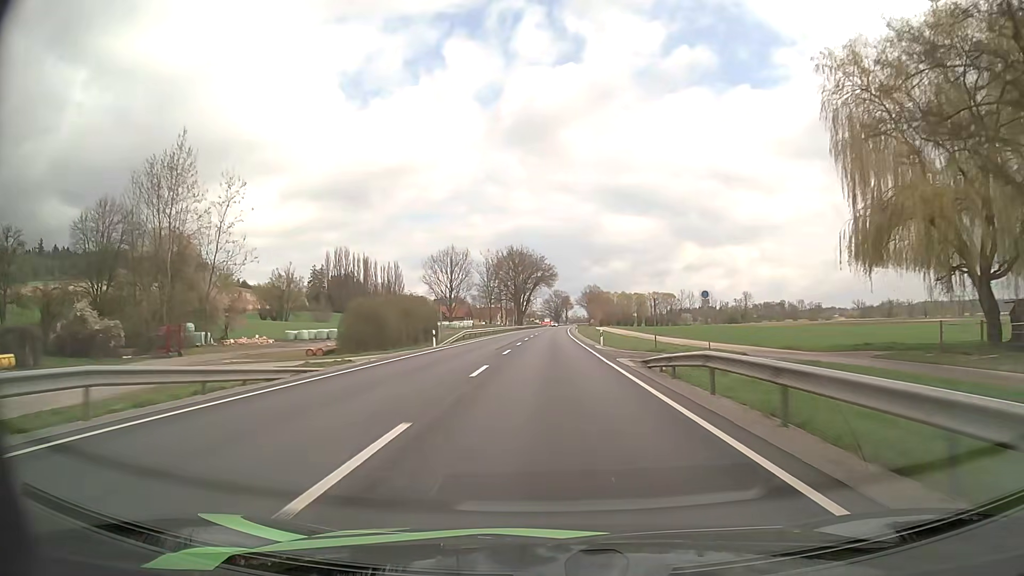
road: primary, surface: asphalt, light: Day
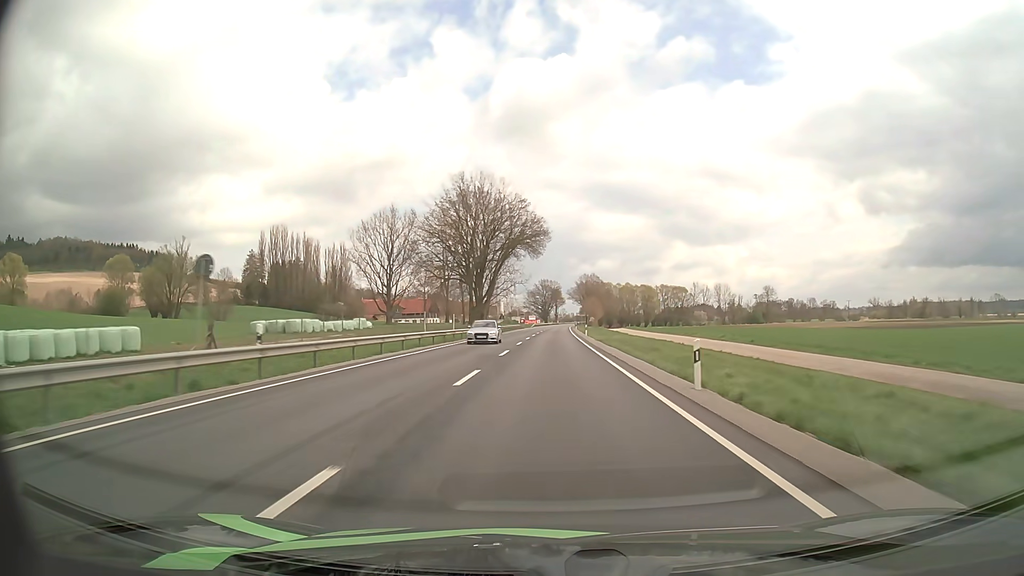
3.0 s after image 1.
(+0.5, +75.6) m; +1°
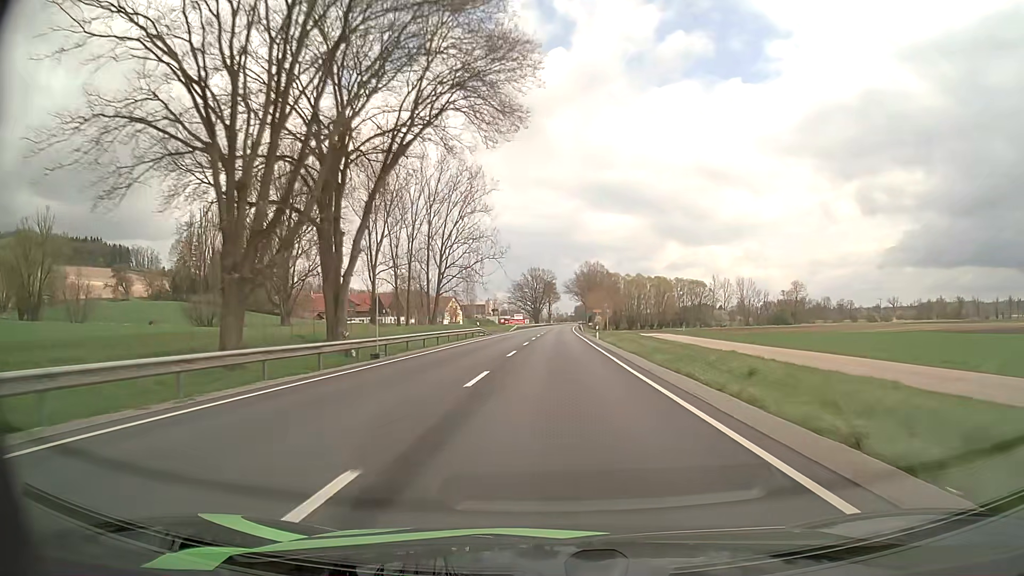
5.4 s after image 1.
(+0.3, +60.6) m; +1°
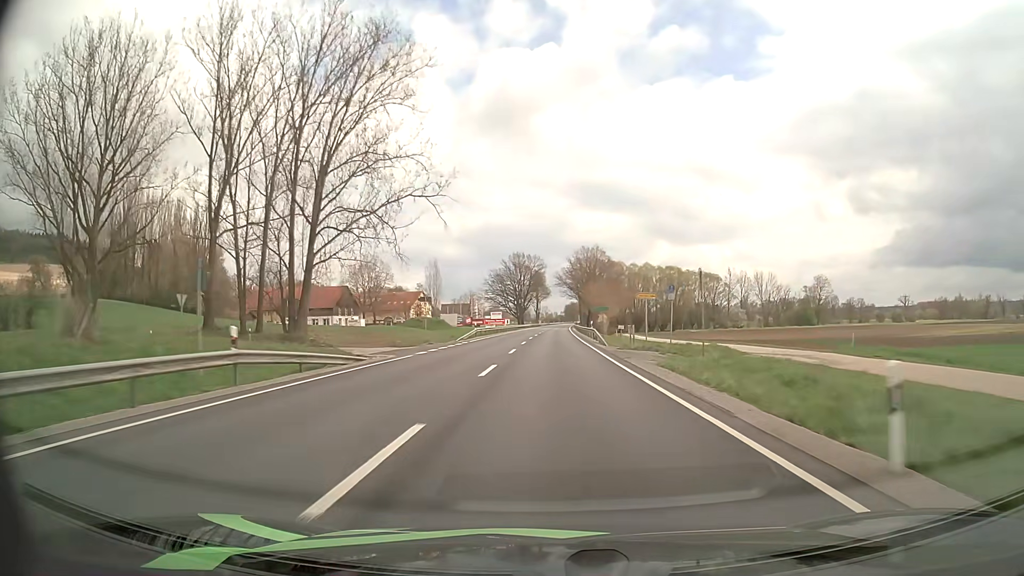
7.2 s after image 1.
(+0.4, +45.7) m; +1°
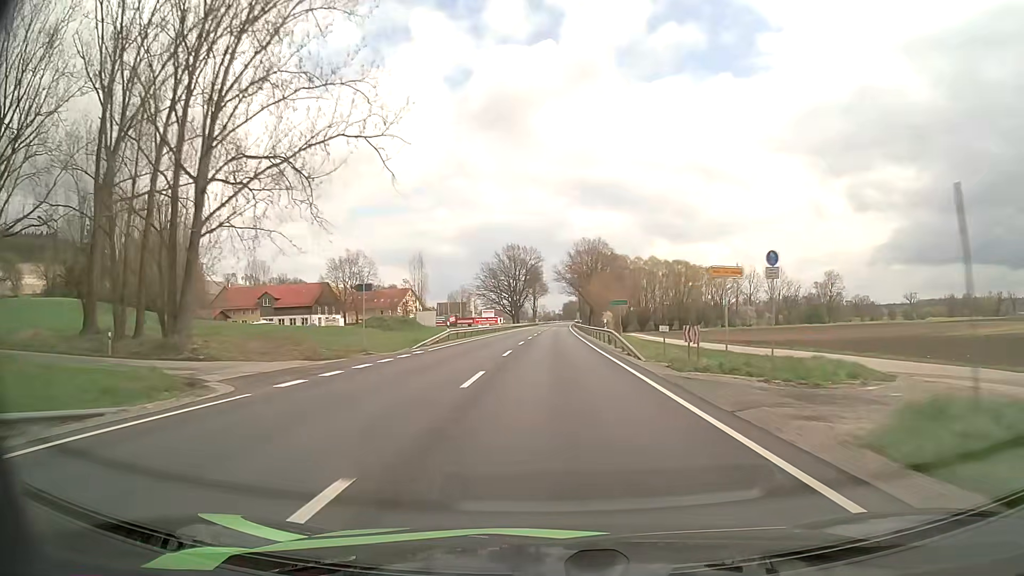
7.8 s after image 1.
(0.0, +15.3) m; 0°
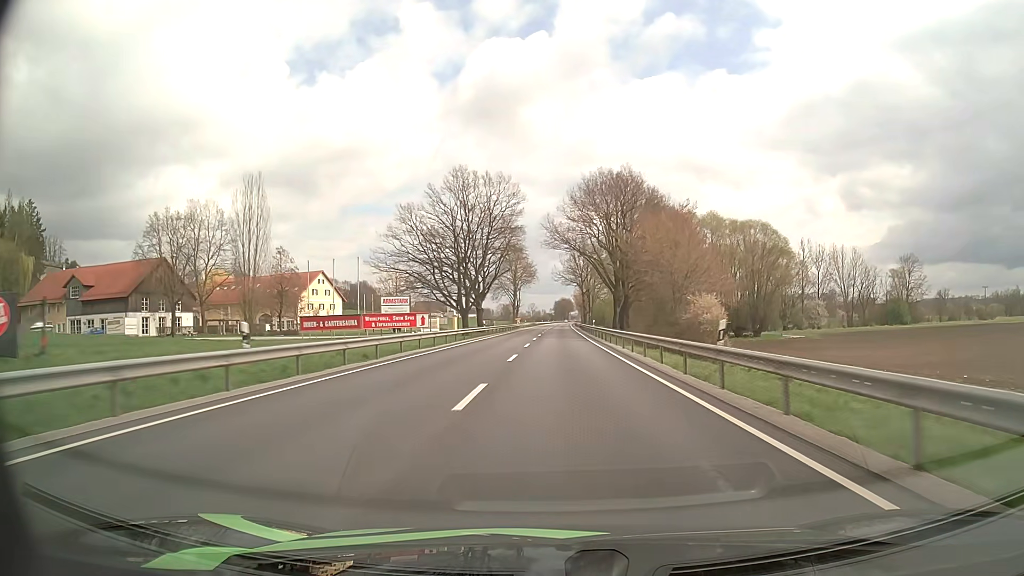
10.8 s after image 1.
(+0.3, +76.2) m; +1°
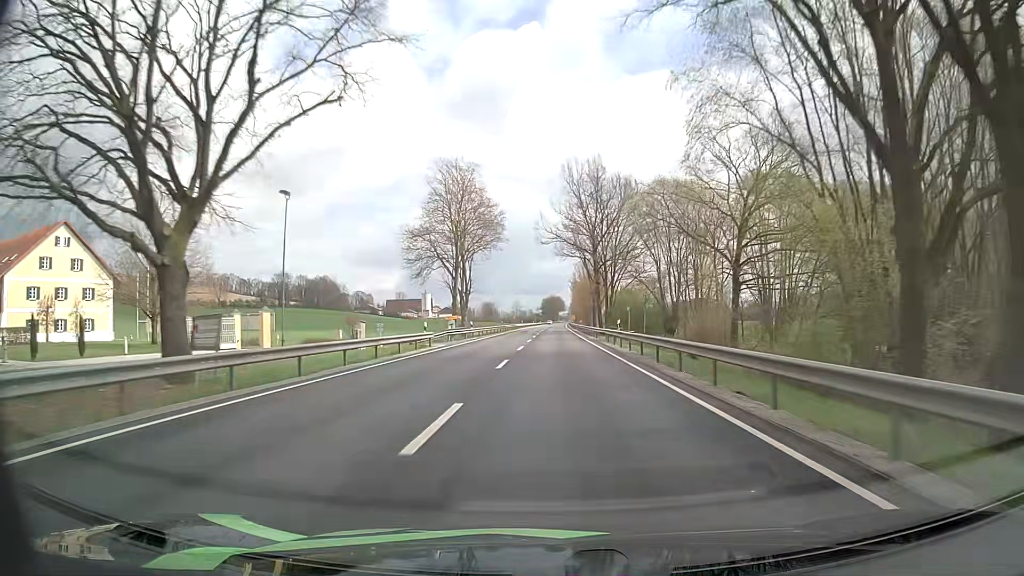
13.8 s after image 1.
(+0.8, +76.1) m; +1°
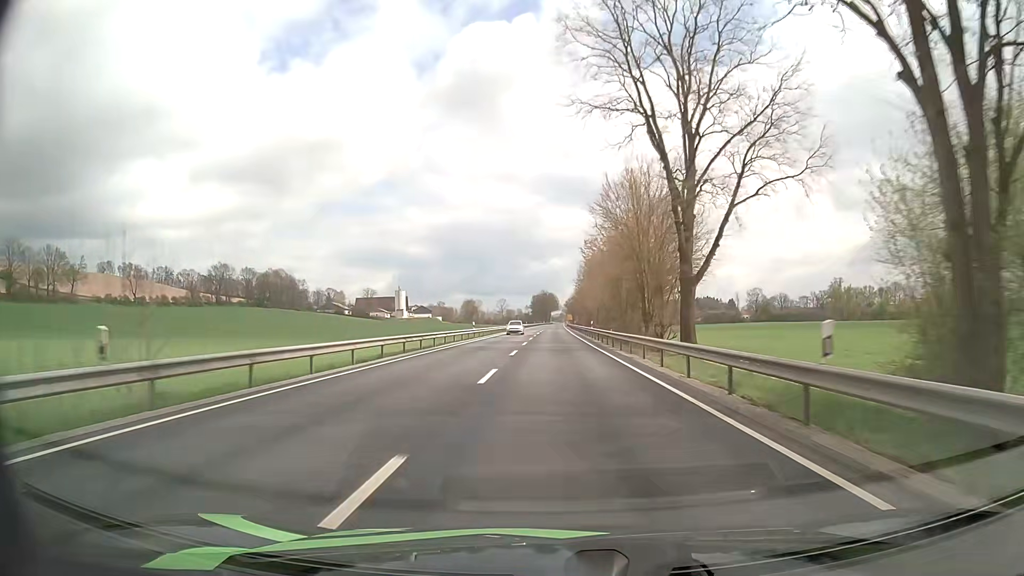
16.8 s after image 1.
(+0.2, +77.1) m; +1°
(0, +10) (0, +20) (0, +30) (0, +40) (0, +50) (0, +60) (0, +70) (0, +80) (+1, +90) (+1, +100) m
